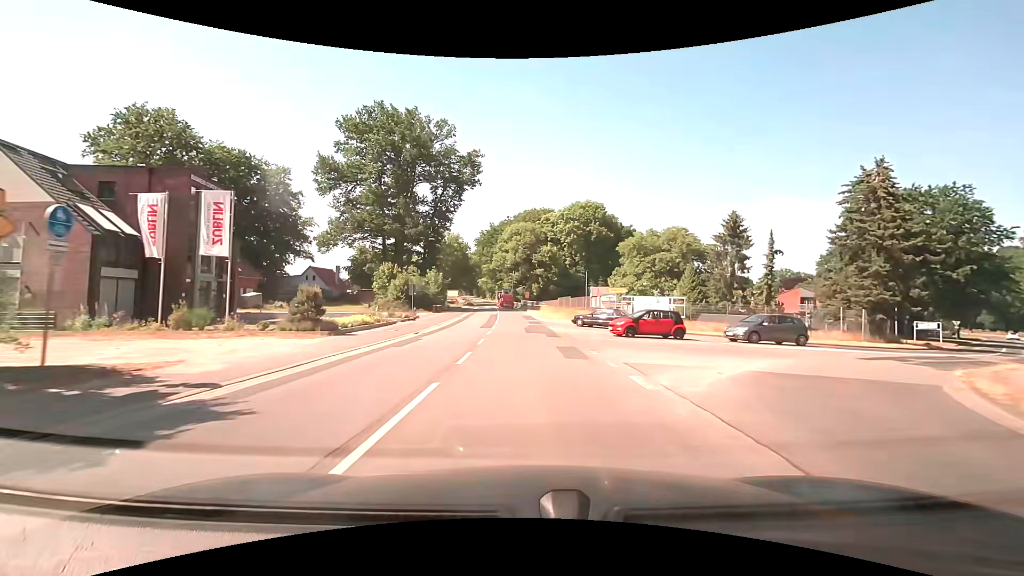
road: secondary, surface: asphalt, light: Day
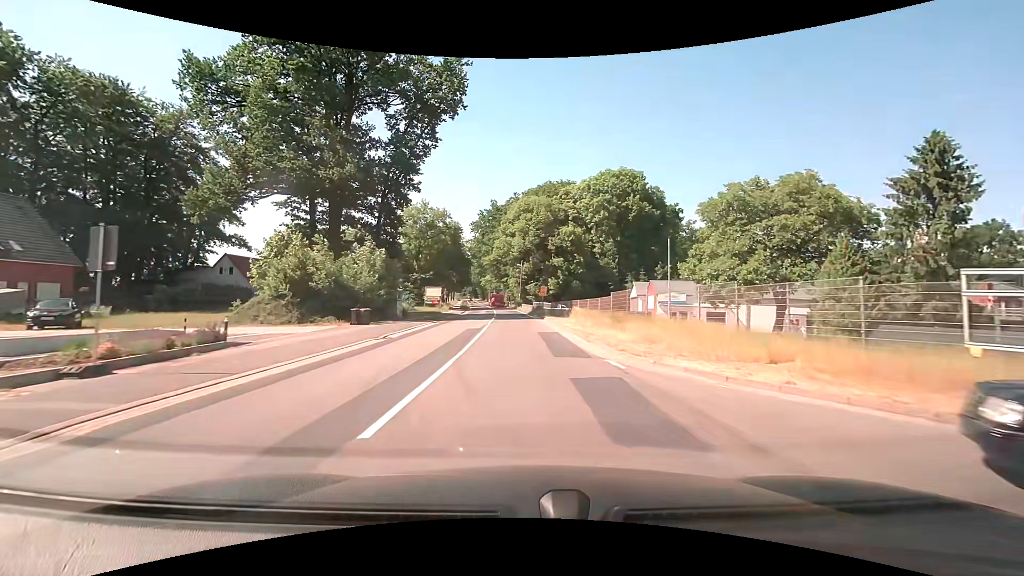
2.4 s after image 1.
(-0.5, +31.1) m; -1°
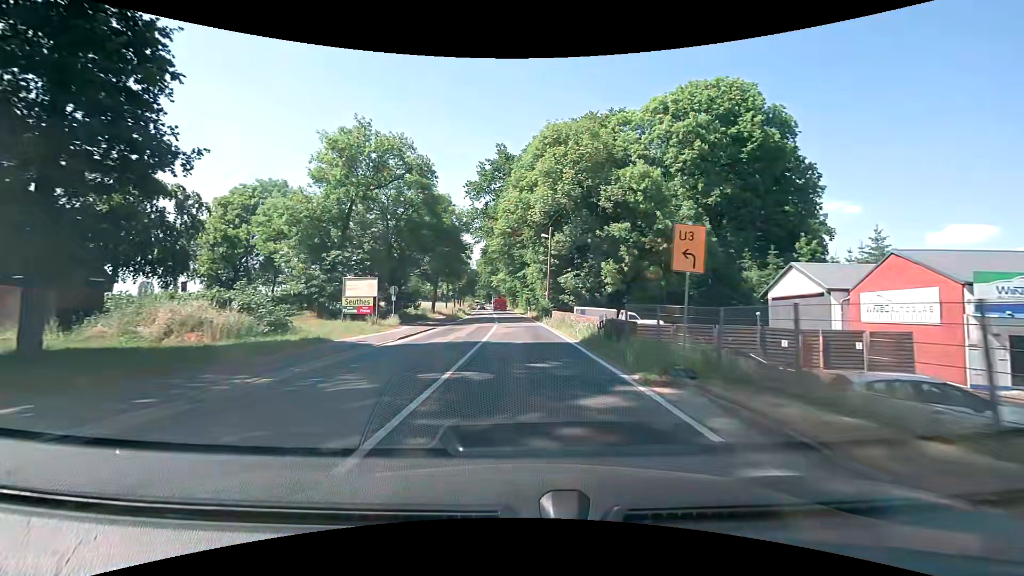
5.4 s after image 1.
(-0.9, +37.2) m; -2°
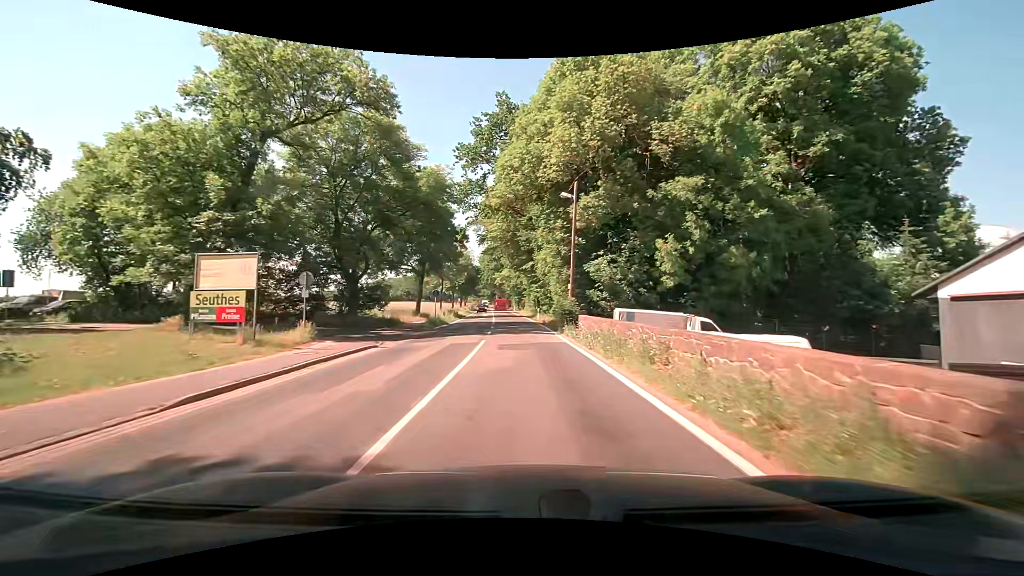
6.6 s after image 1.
(-0.2, +14.9) m; -1°
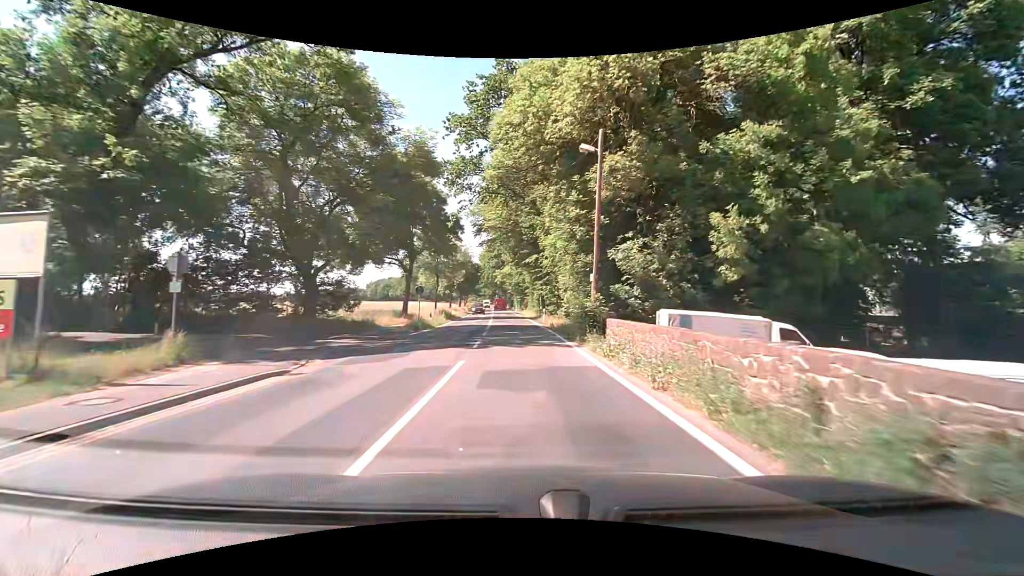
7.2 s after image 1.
(0.0, +7.5) m; 0°
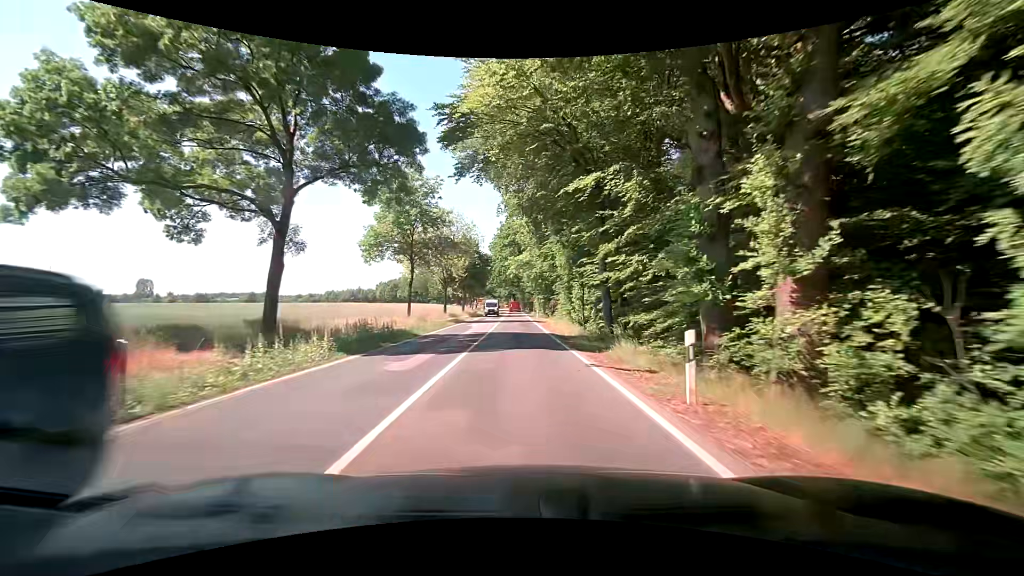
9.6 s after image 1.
(-0.8, +30.2) m; -2°
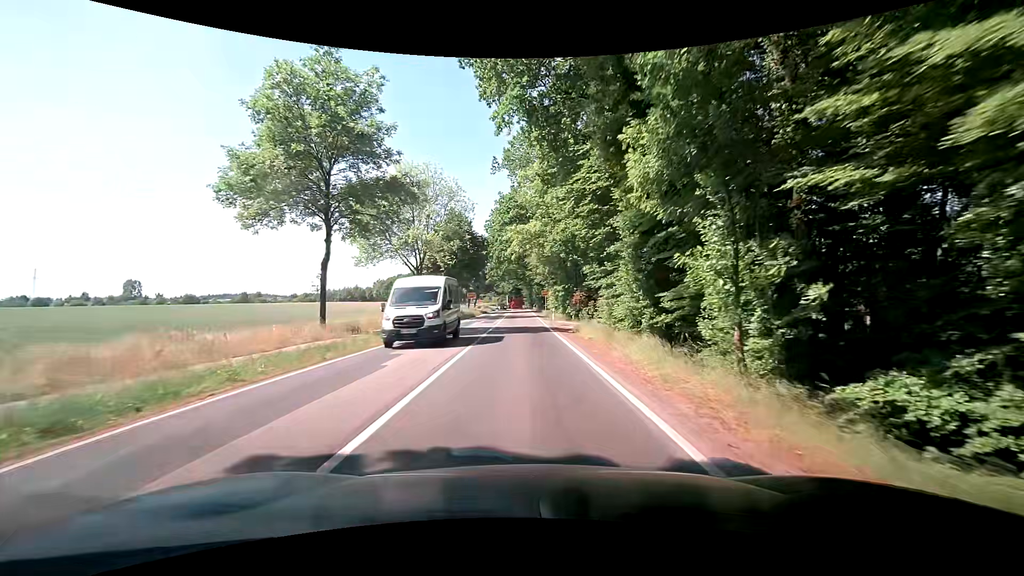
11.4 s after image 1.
(-0.6, +22.8) m; -1°
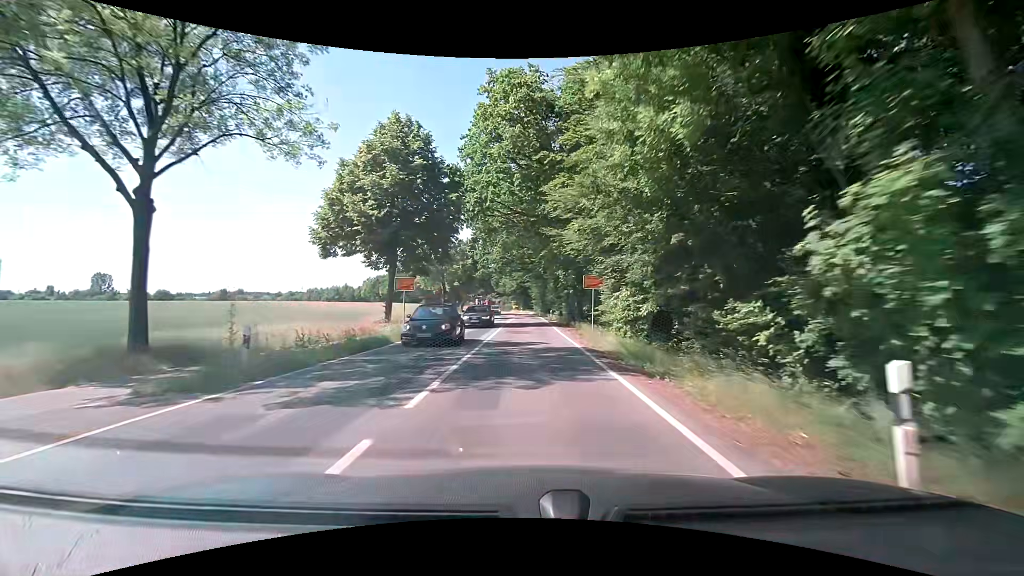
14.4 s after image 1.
(-1.1, +38.4) m; -1°
(0, +10) (0, +20) (0, +30) (0, +40) (0, +50) (0, +60) (0, +70) (-1, +80) (-2, +90) (-3, +100) m
